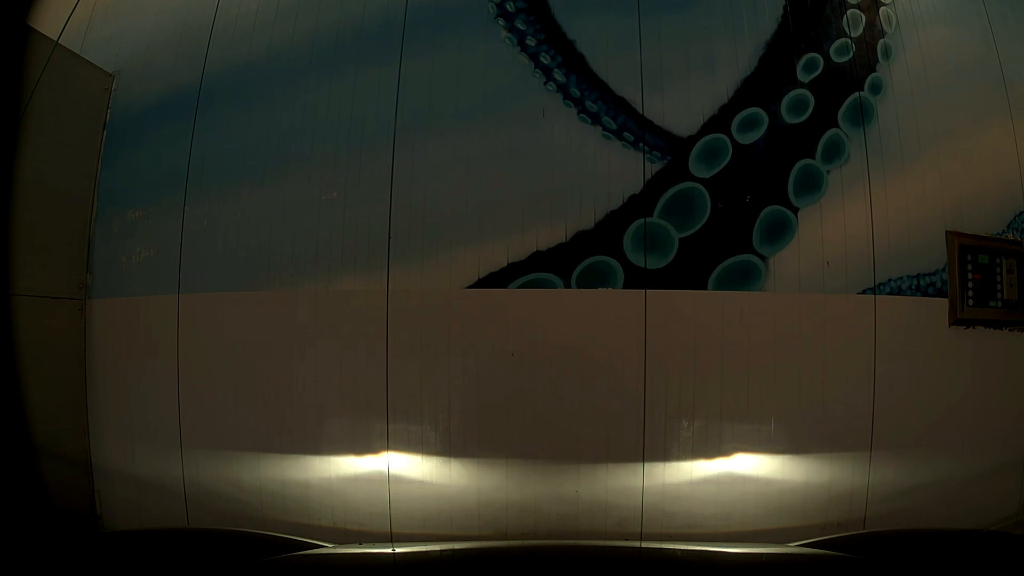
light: Day
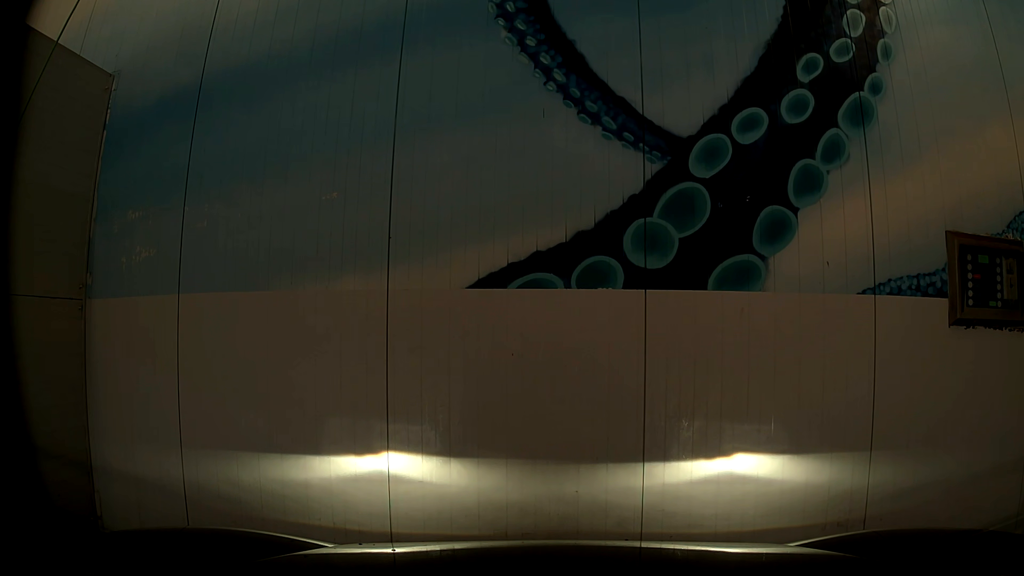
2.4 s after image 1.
(0.0, 0.0) m; 0°
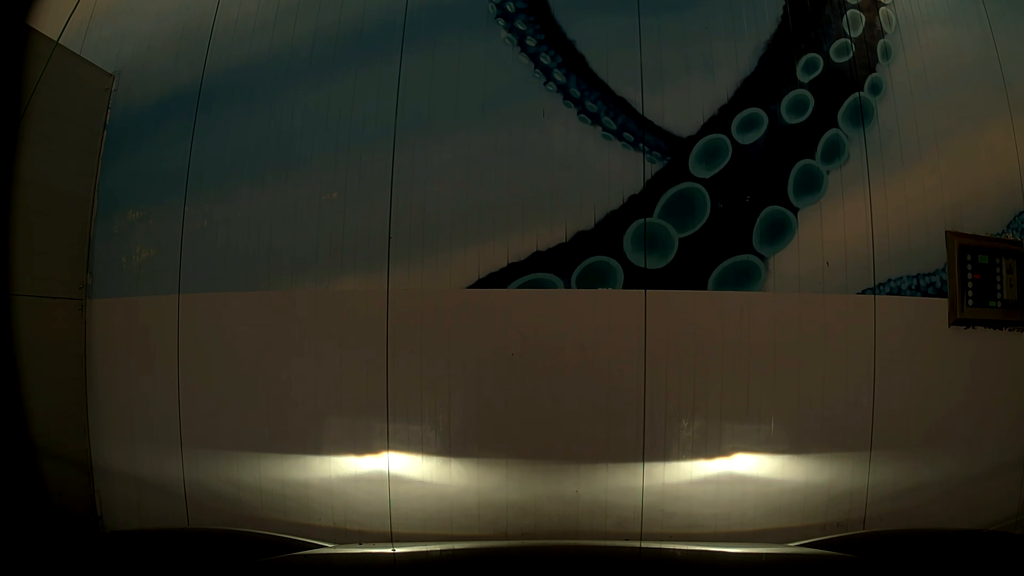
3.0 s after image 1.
(0.0, 0.0) m; 0°
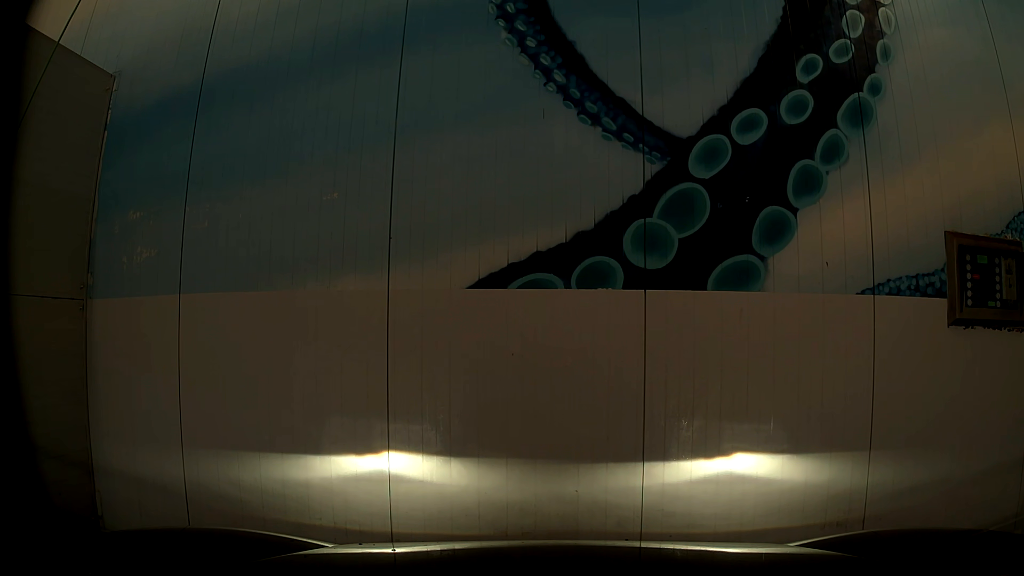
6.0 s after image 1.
(0.0, 0.0) m; 0°
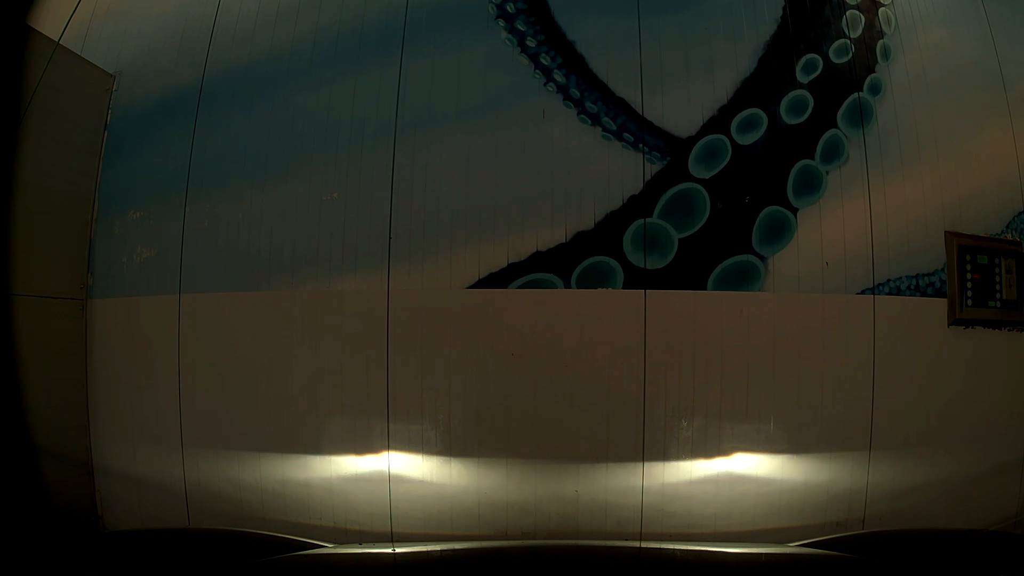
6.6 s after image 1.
(0.0, 0.0) m; 0°
